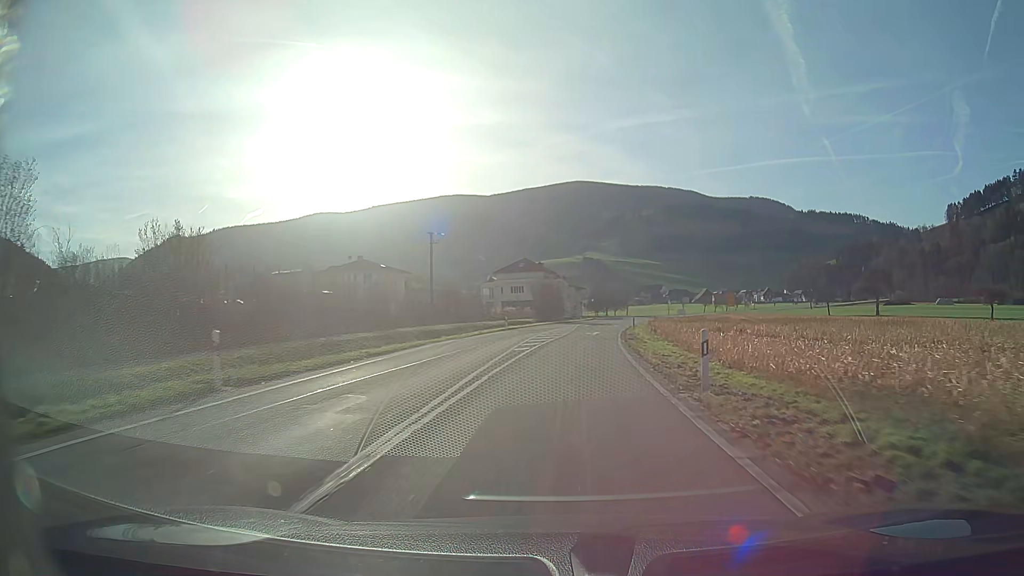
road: secondary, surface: asphalt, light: Day
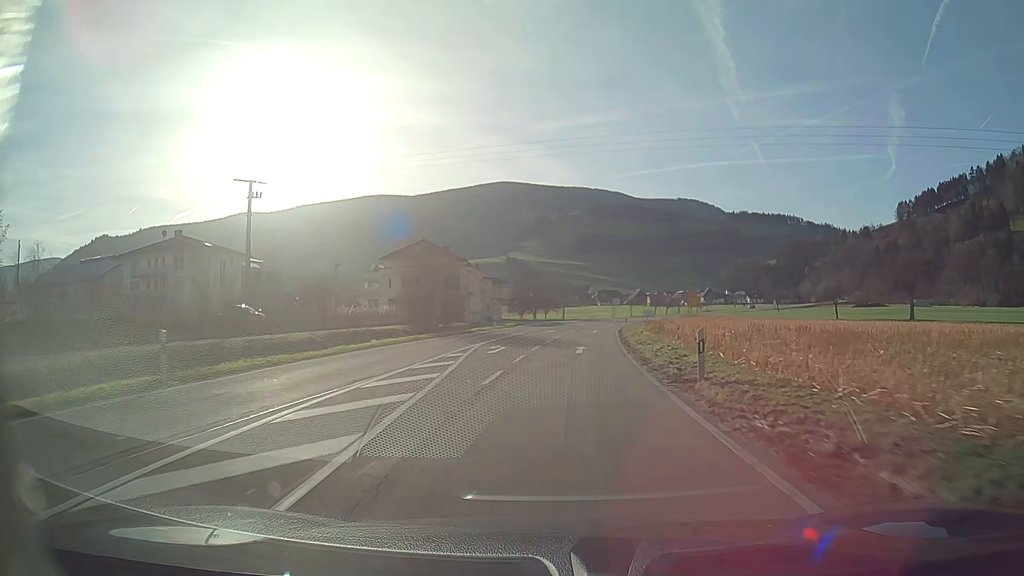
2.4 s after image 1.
(+2.5, +43.8) m; +7°
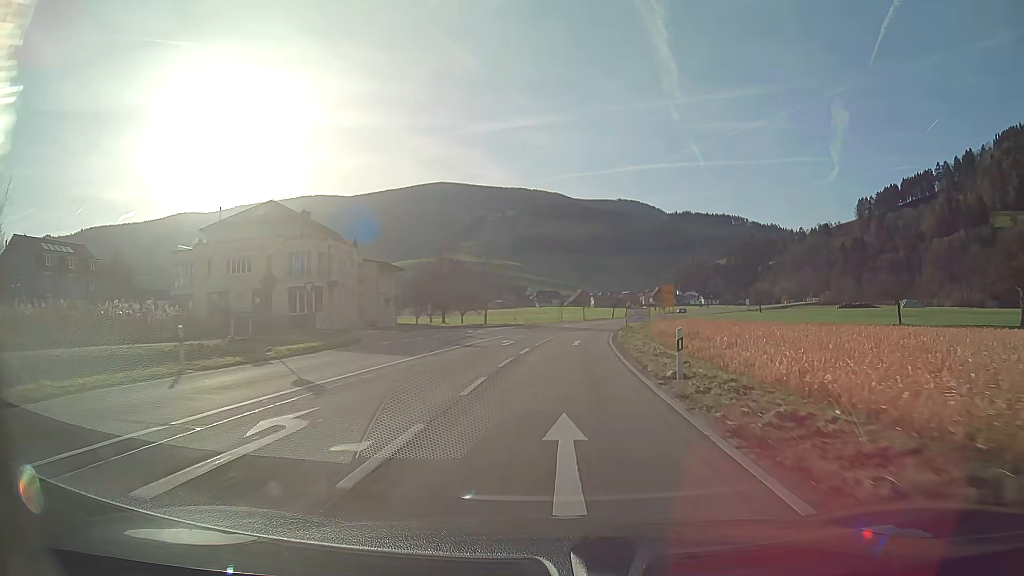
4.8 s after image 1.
(+2.1, +43.4) m; +5°
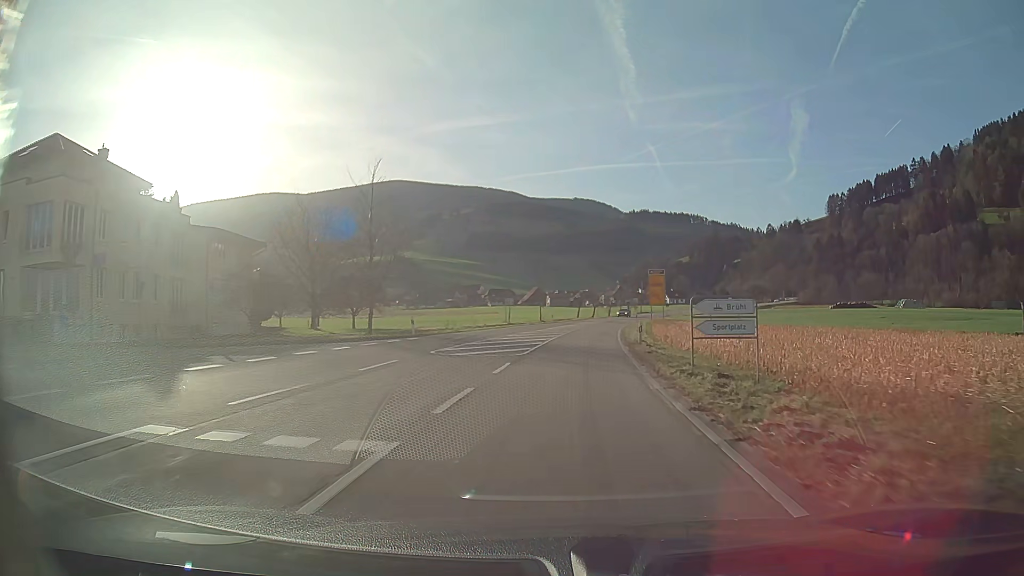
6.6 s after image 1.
(+1.1, +32.7) m; +4°
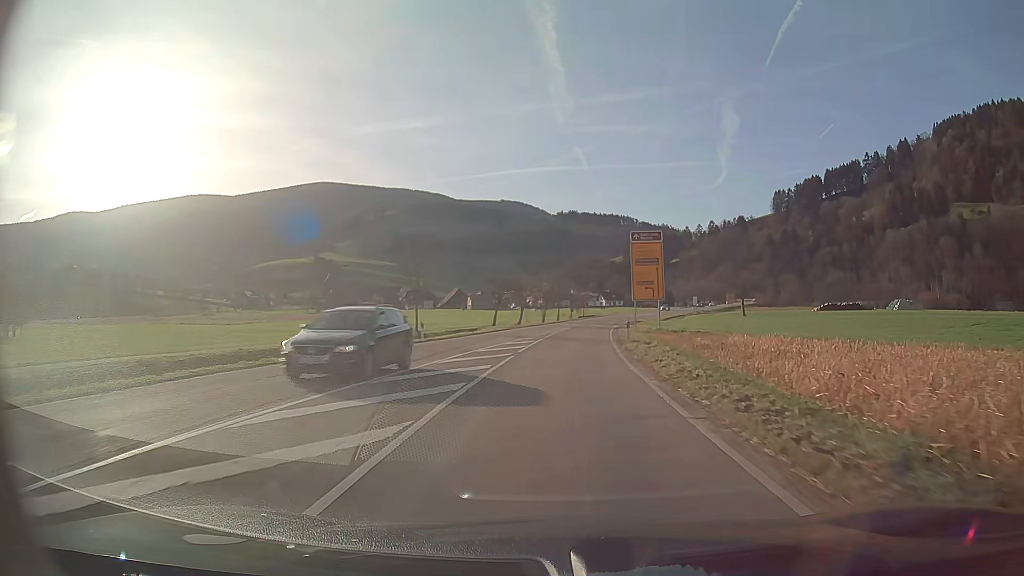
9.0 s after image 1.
(+2.3, +43.8) m; +6°
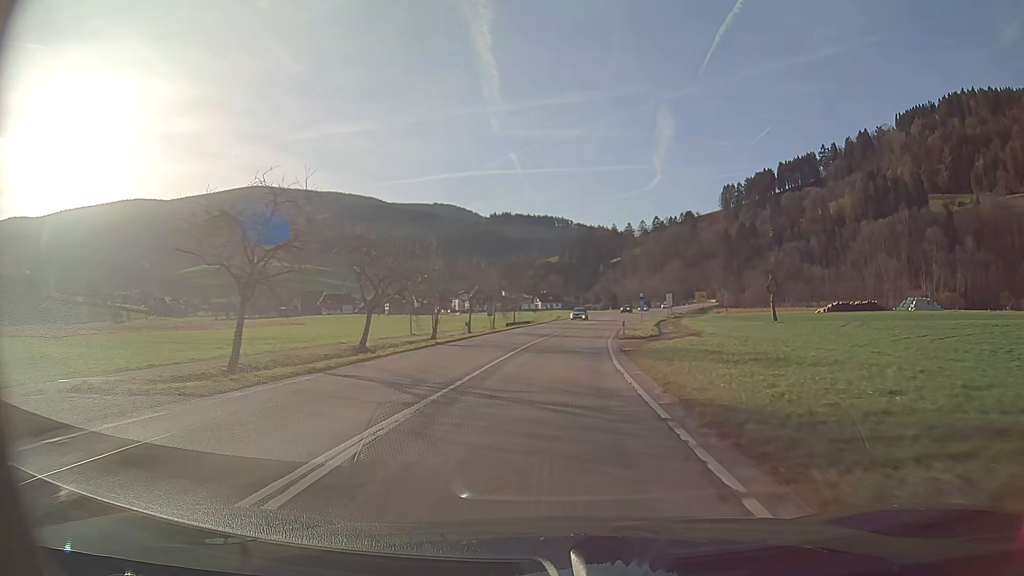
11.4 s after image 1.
(+2.2, +44.1) m; +6°
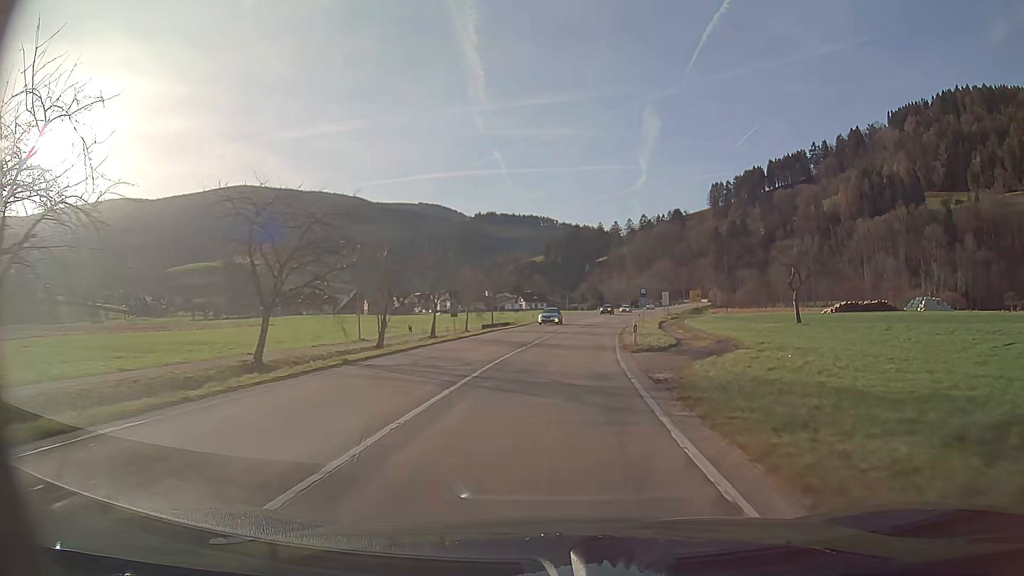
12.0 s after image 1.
(+0.1, +11.1) m; +1°
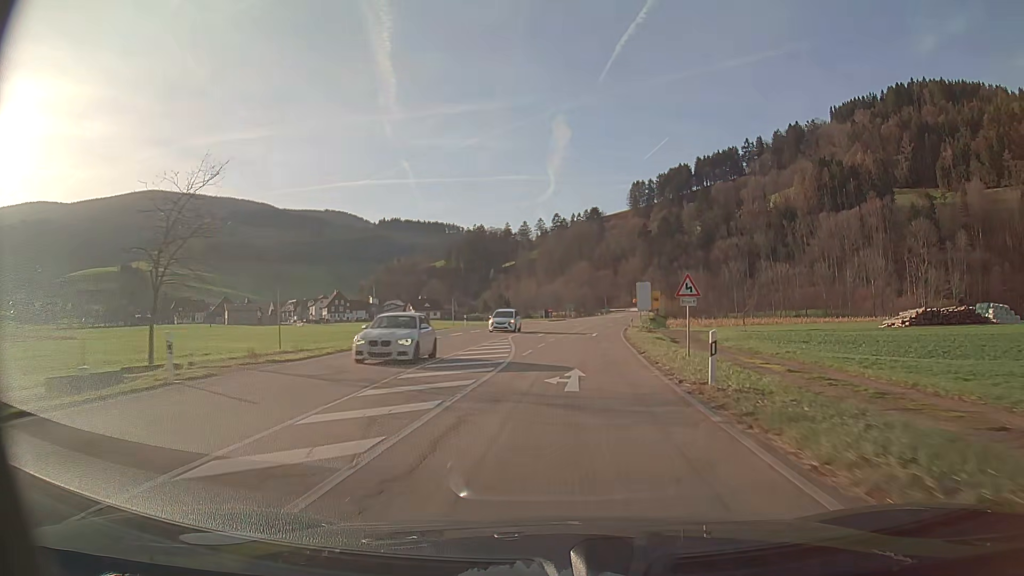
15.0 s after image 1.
(+3.9, +55.9) m; +8°
